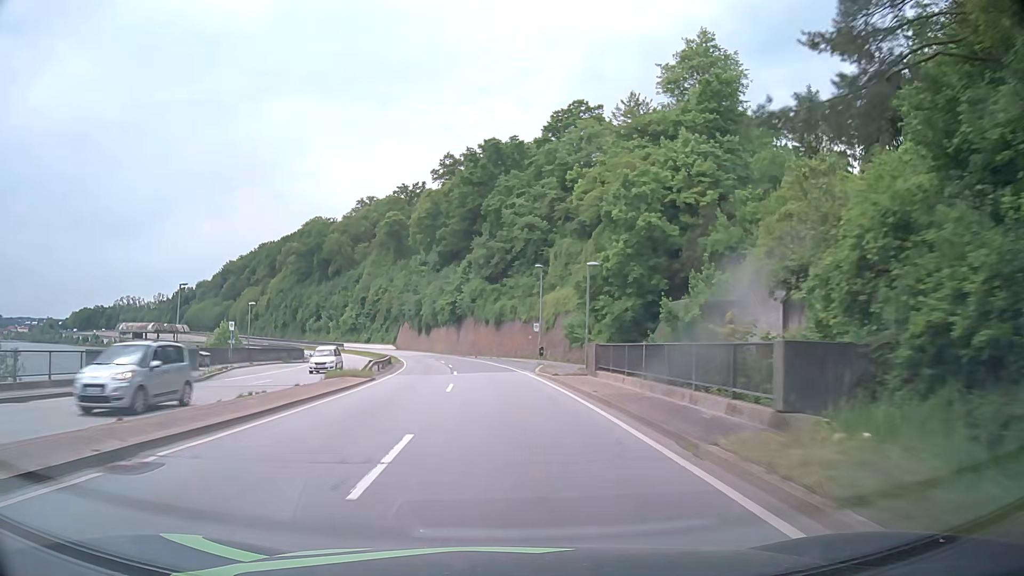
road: primary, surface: asphalt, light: Day
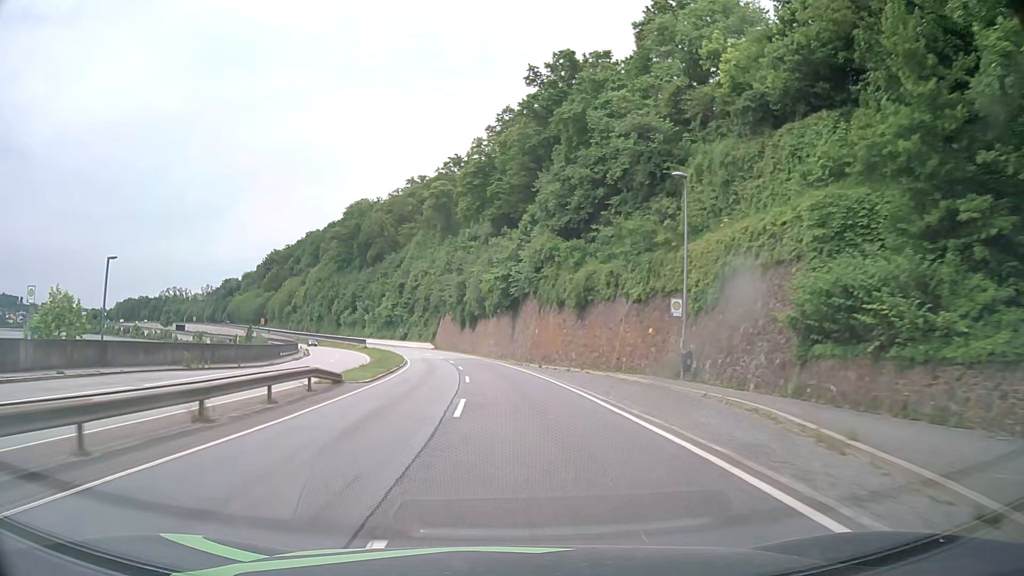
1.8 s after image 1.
(-1.7, +32.3) m; -6°
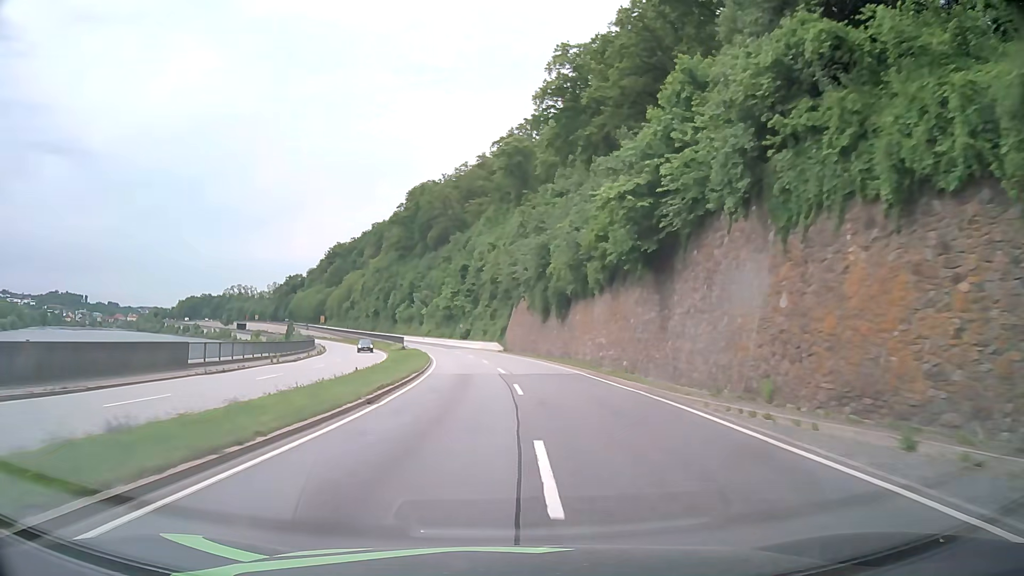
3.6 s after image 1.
(-2.0, +32.2) m; -7°
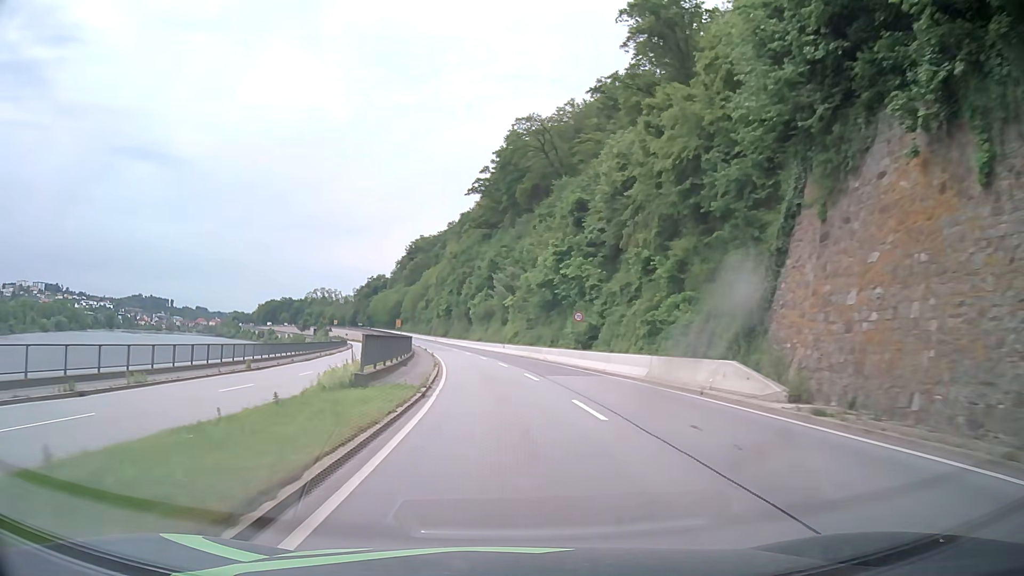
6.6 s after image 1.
(-4.2, +53.7) m; -8°
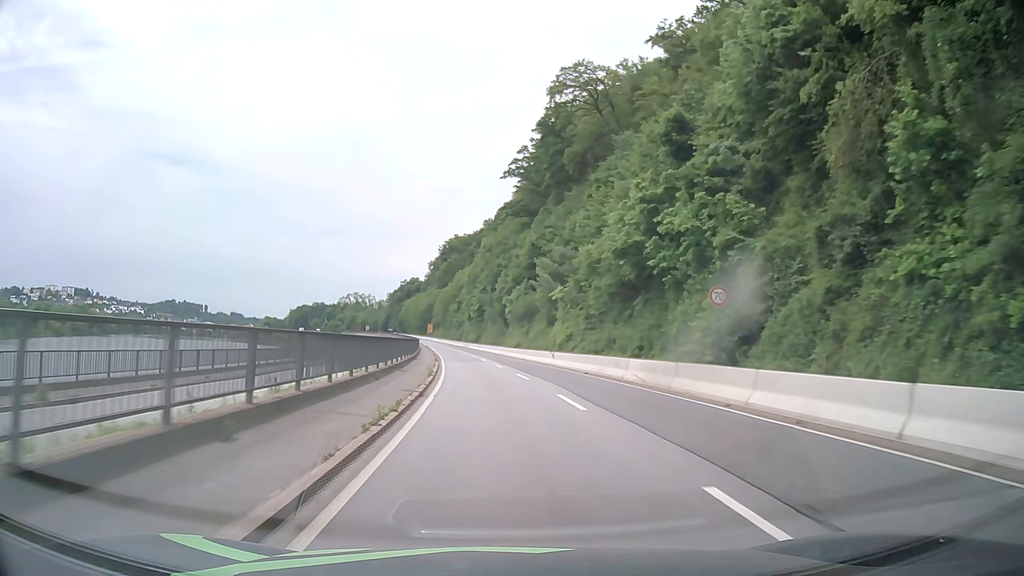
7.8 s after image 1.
(-0.8, +21.5) m; -4°
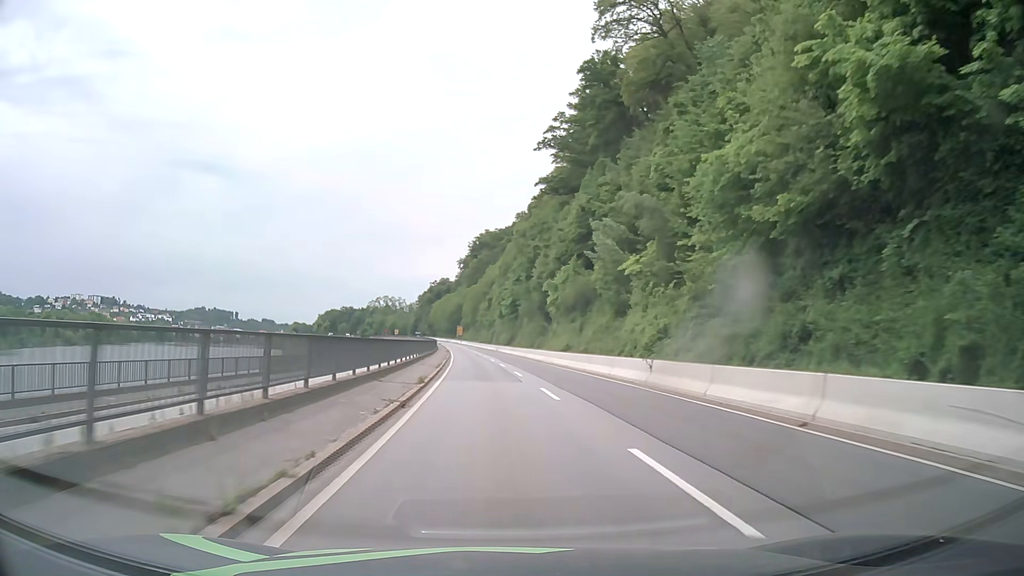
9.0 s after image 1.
(-0.6, +21.5) m; -3°
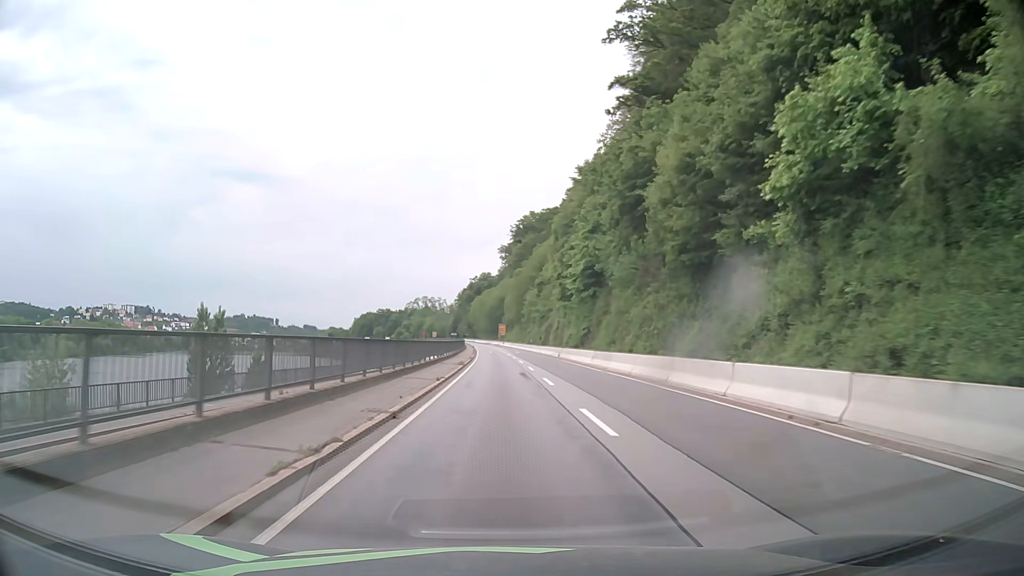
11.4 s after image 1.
(-1.7, +42.9) m; -4°
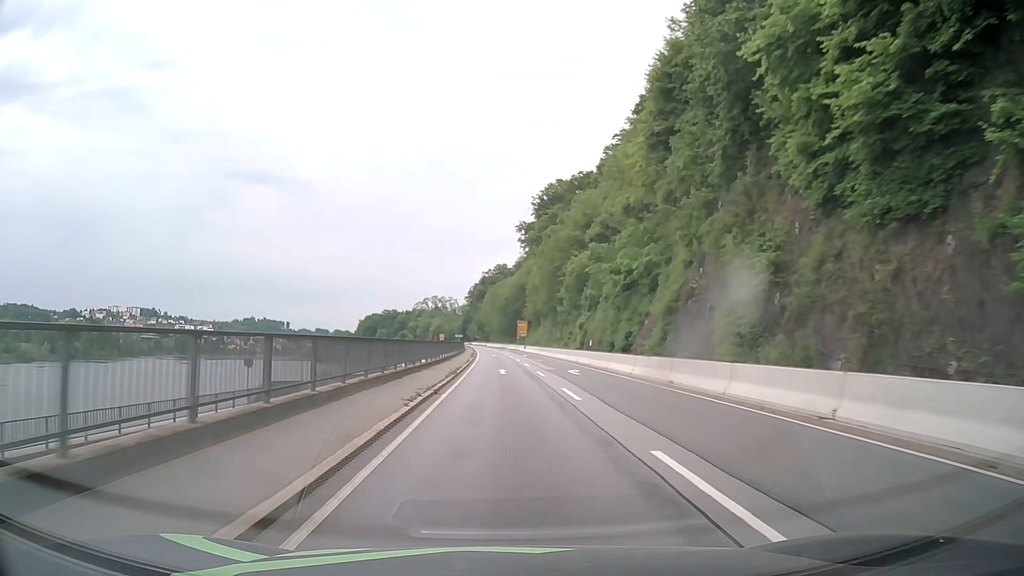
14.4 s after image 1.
(-1.0, +53.6) m; -1°
(0, +10) (0, +20) (0, +30) (0, +40) (-1, +50) (-1, +60) (-1, +70) (-2, +80) (-2, +90) (-3, +100) m
